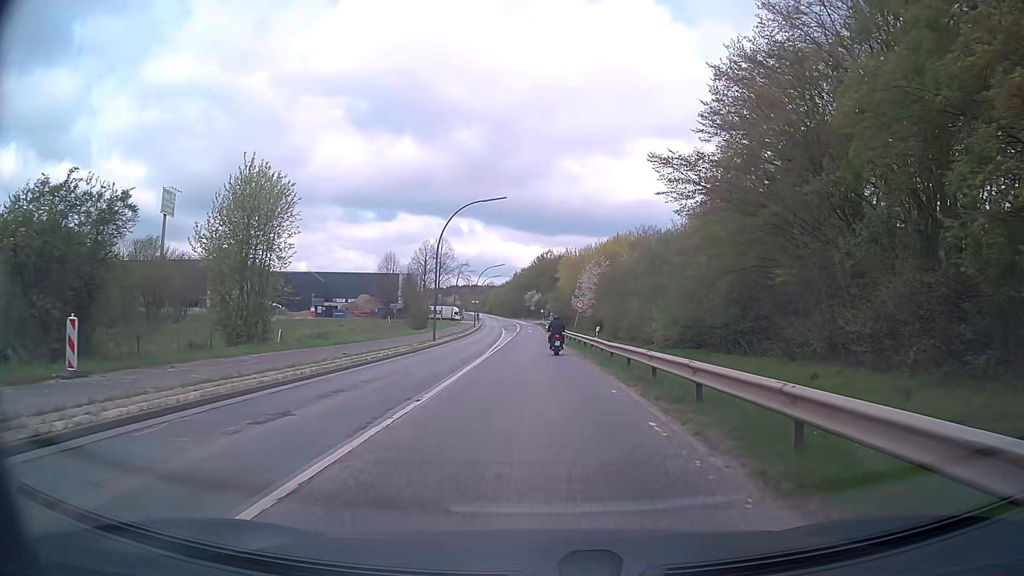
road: secondary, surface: asphalt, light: Day
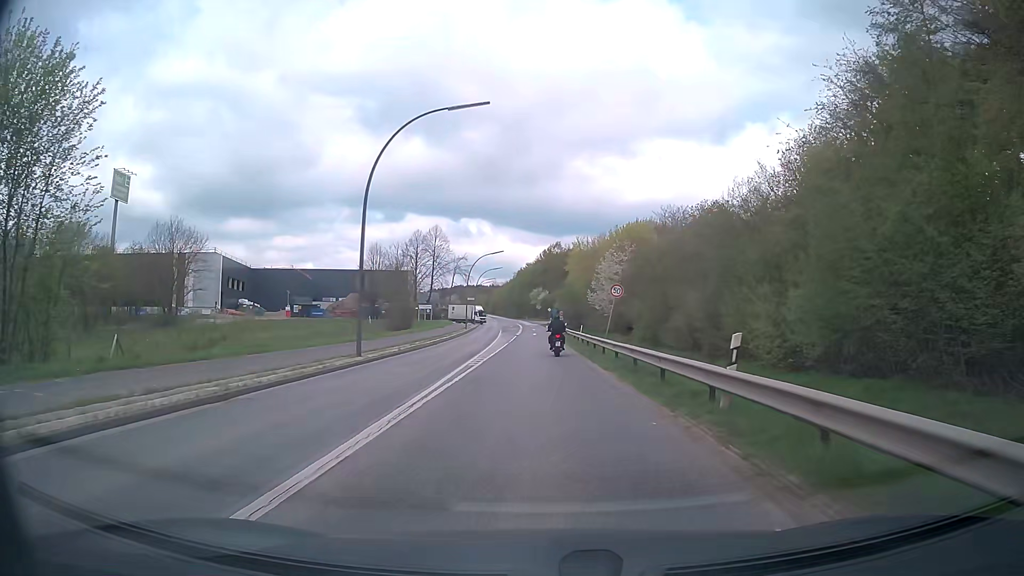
(-0.1, +20.3) m; -1°
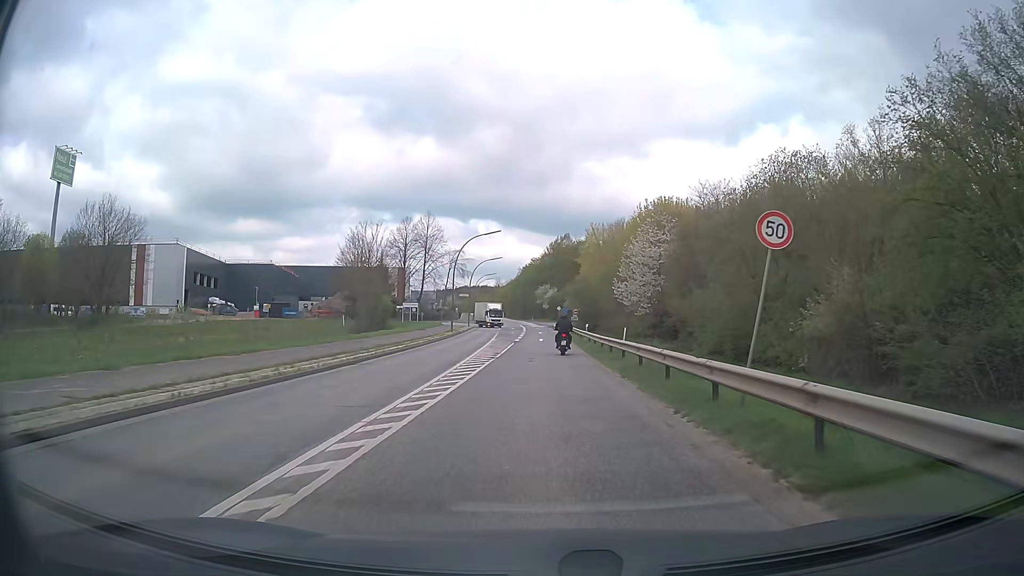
(-0.1, +19.7) m; 0°
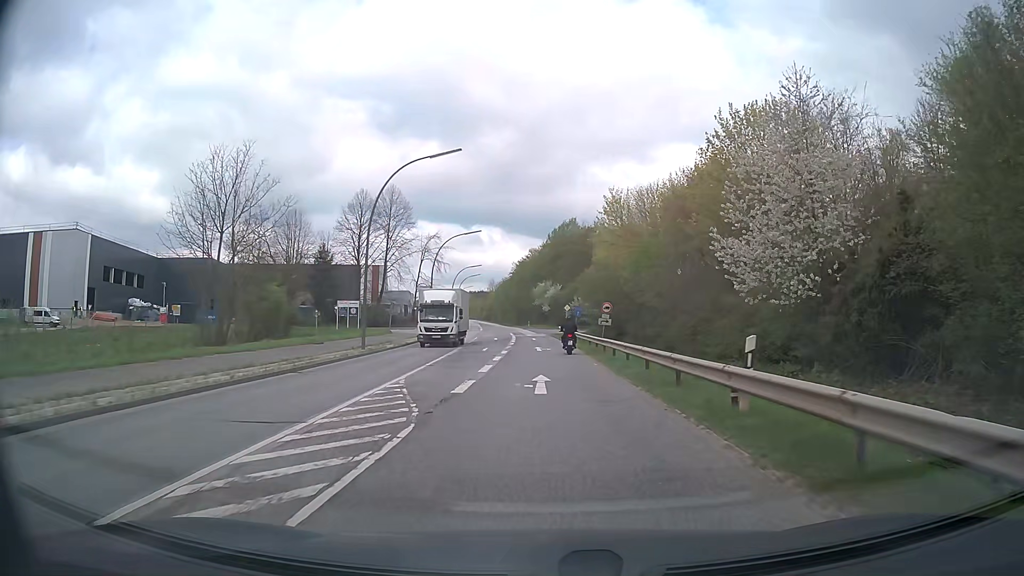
(-0.3, +32.9) m; 0°
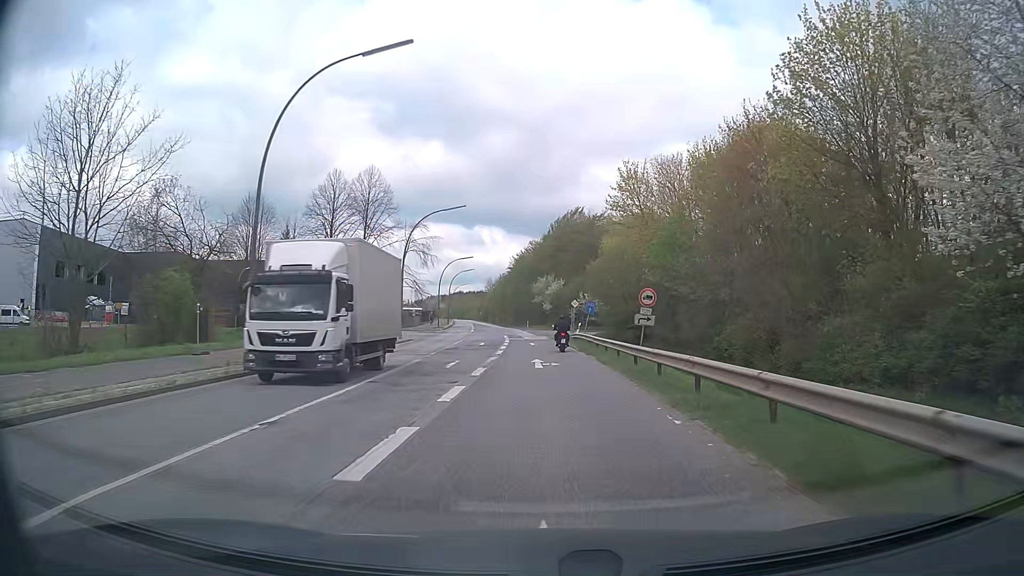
(0.0, +13.7) m; 0°
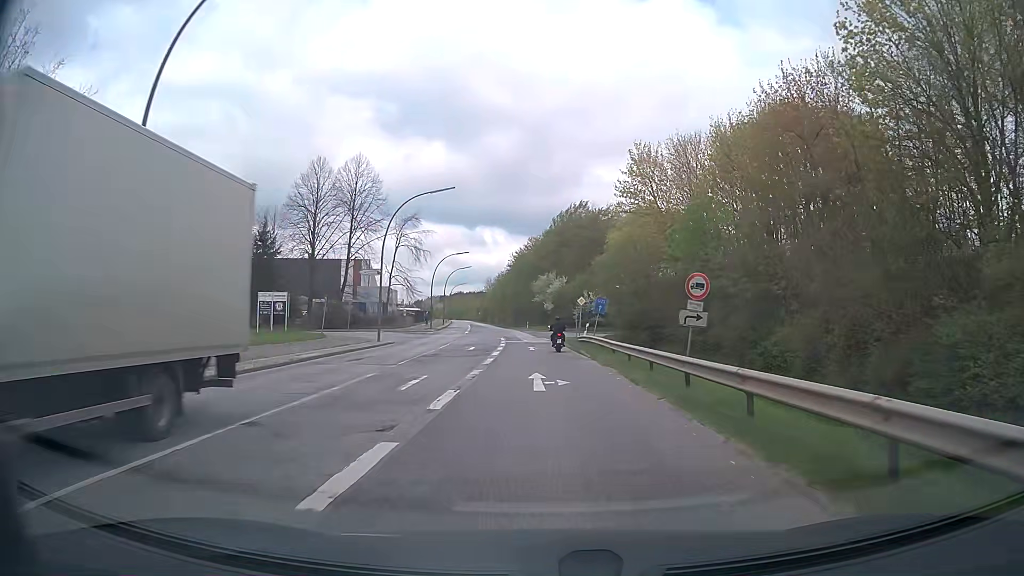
(0.0, +7.0) m; 0°
